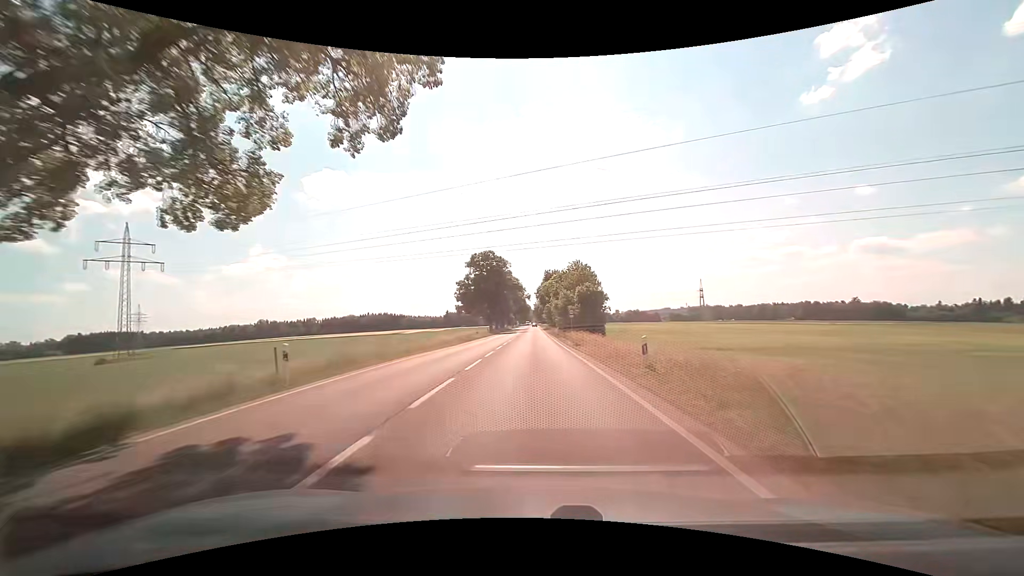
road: secondary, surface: asphalt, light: Day
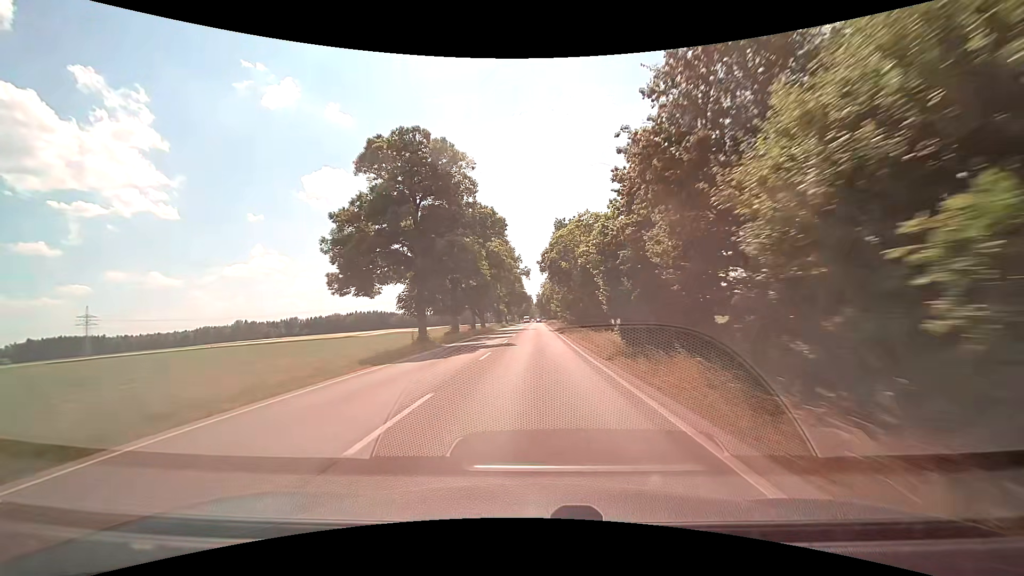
(-0.2, +57.6) m; 0°
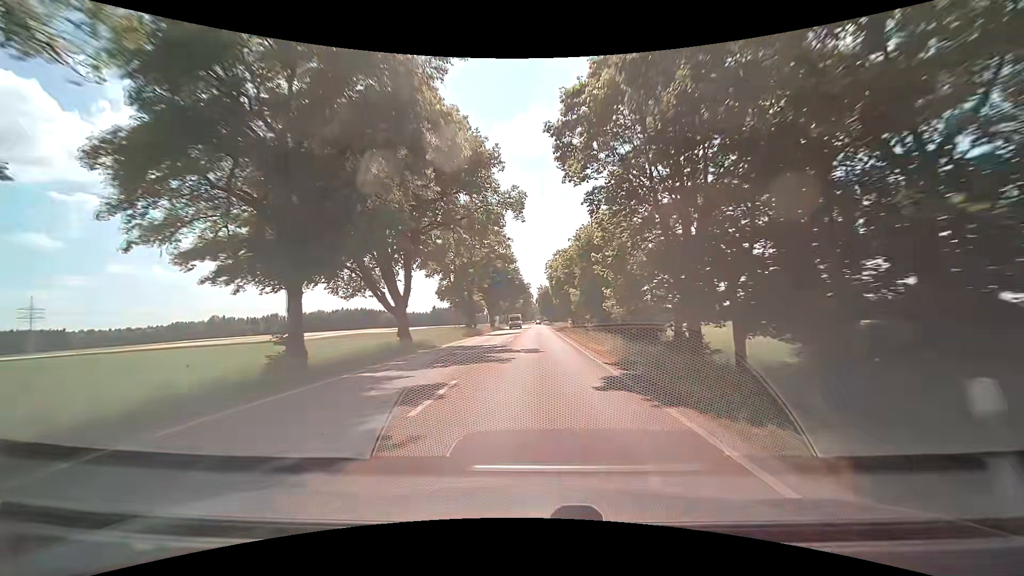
(0.0, +45.8) m; 0°
(0, +10) (0, +20) (0, +30) (0, +40) (0, +50) (0, +60) (+1, +70) (+1, +80) (+1, +90) (+1, +100) m
